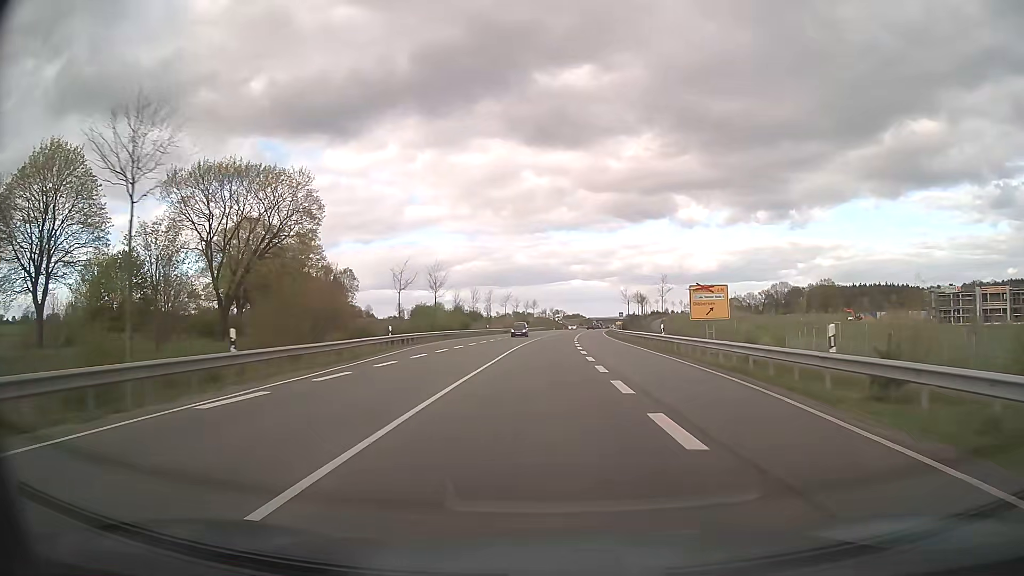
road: primary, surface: asphalt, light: Day
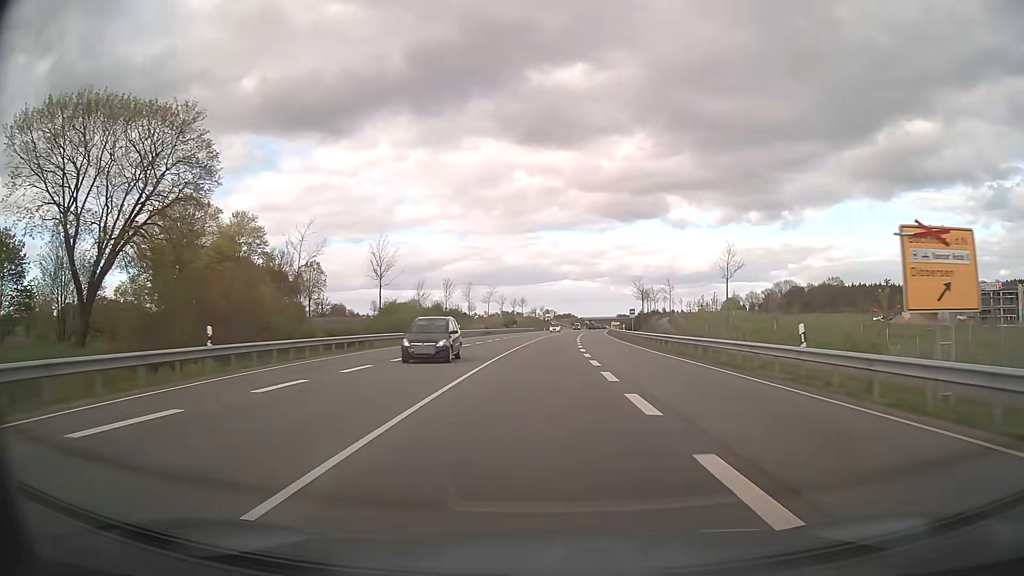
(+0.2, +21.6) m; +1°
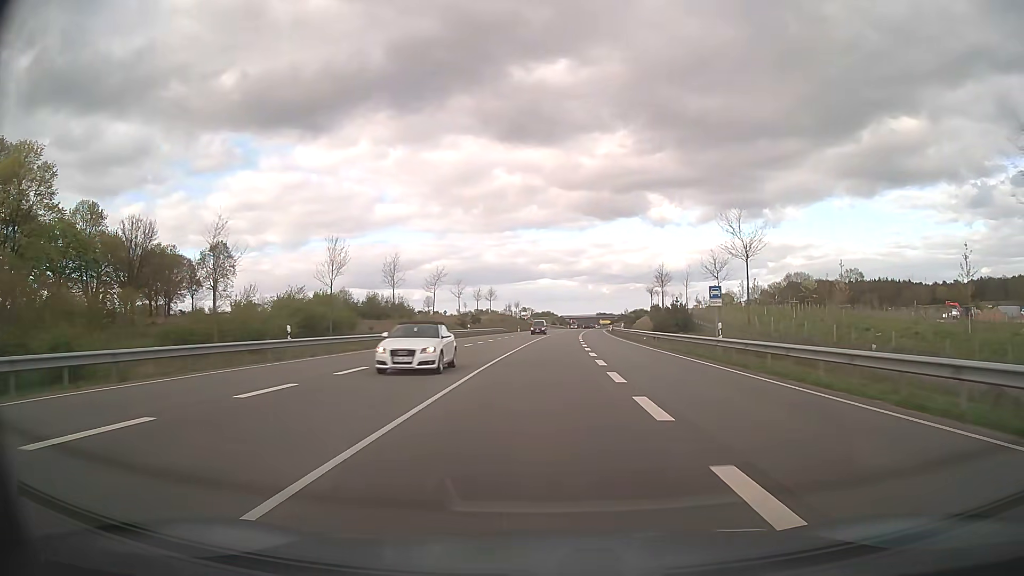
(+0.7, +43.2) m; +2°
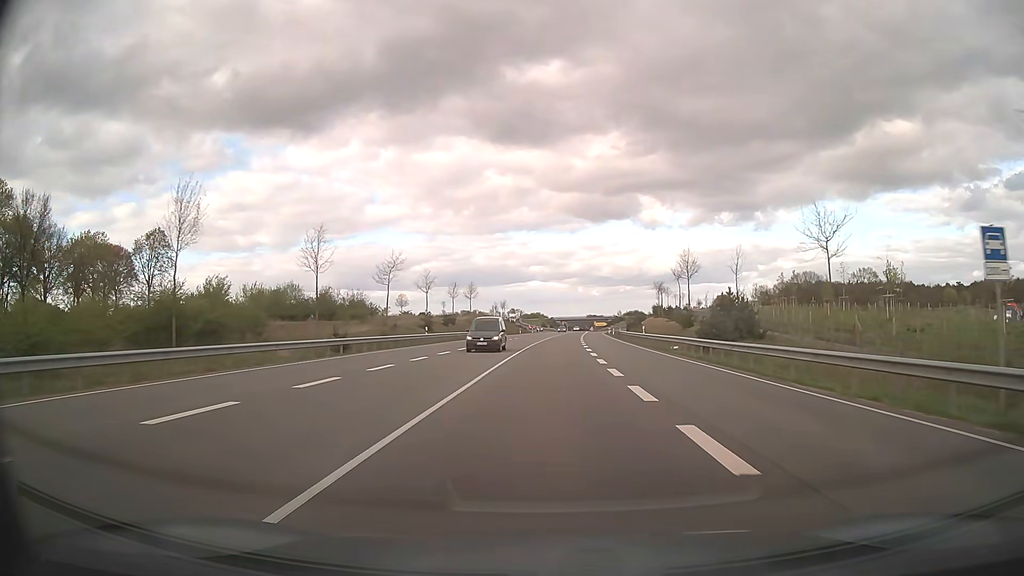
(+0.1, +21.6) m; +1°
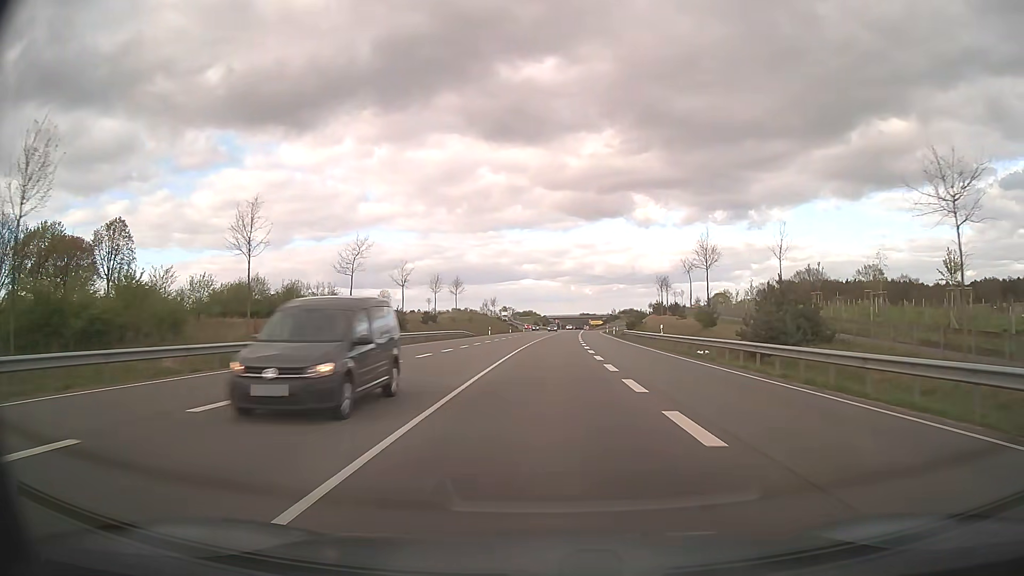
(+0.1, +10.8) m; +1°
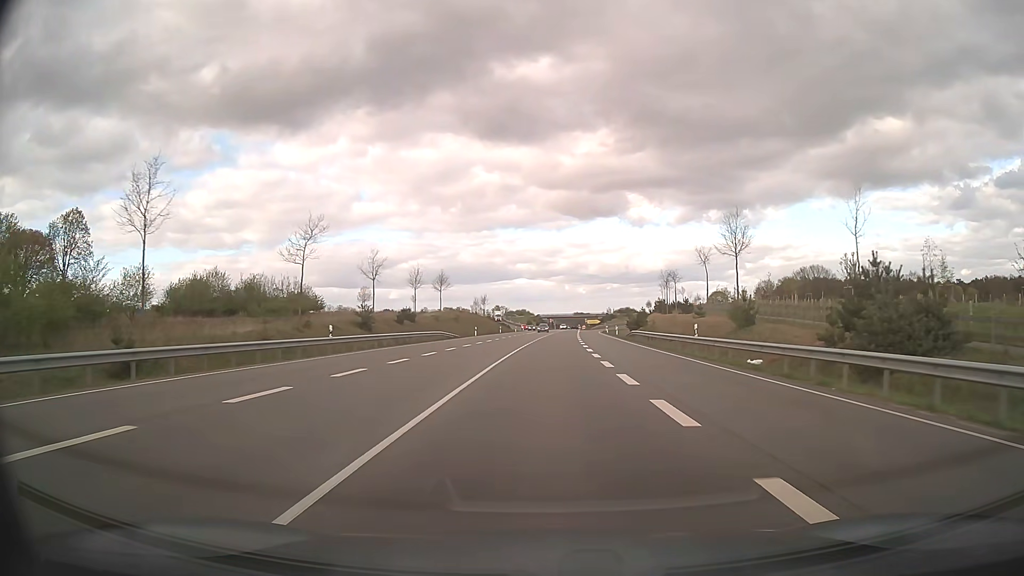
(+0.1, +10.8) m; +1°
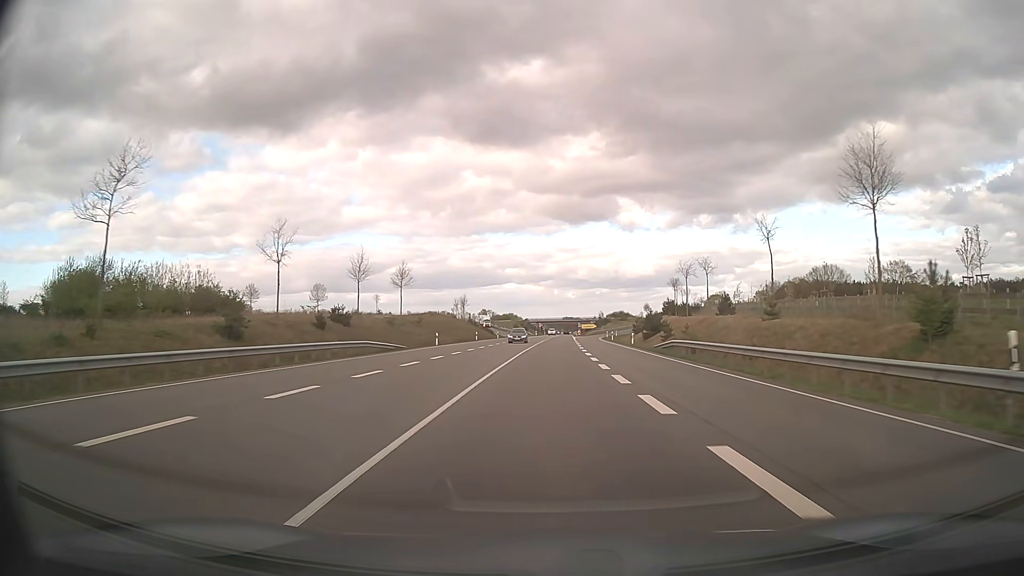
(+0.2, +22.6) m; +1°
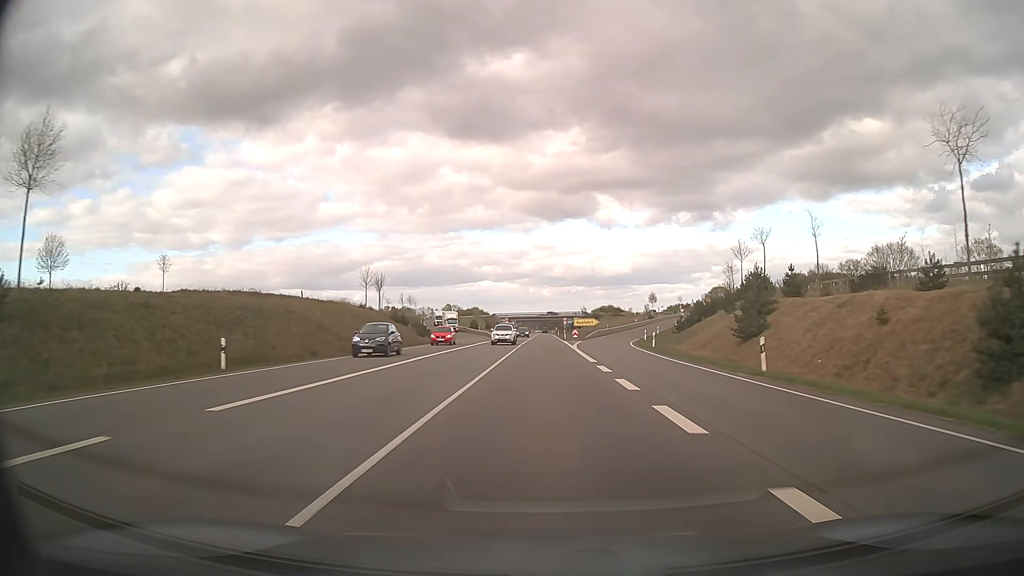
(+1.3, +63.4) m; +2°
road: trunk
(0, +10) (0, +20) (0, +30) (0, +40) (0, +50) (0, +60) (0, +70) (0, +80) (0, +90) (0, +100) m
